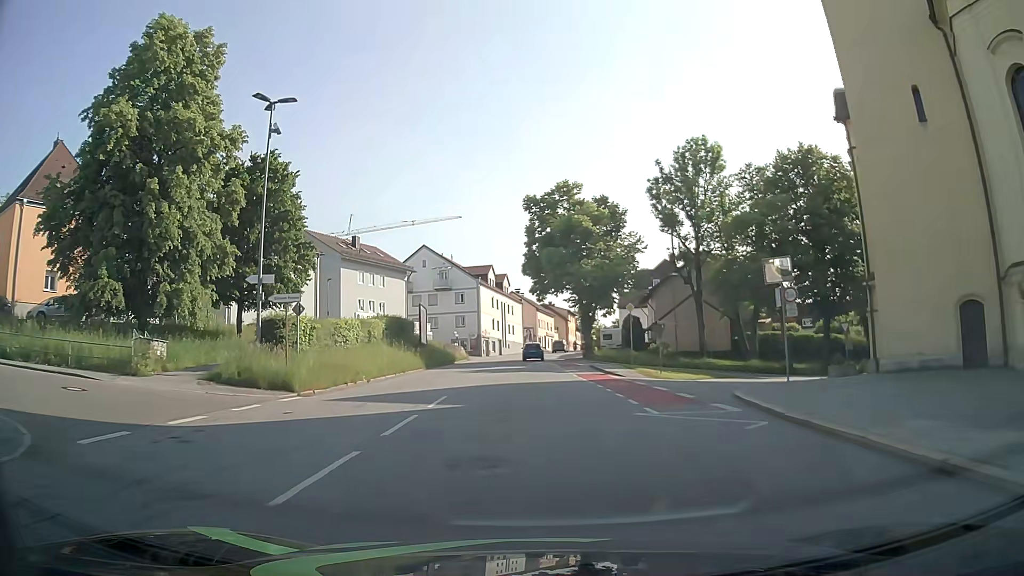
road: tertiary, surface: asphalt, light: Day
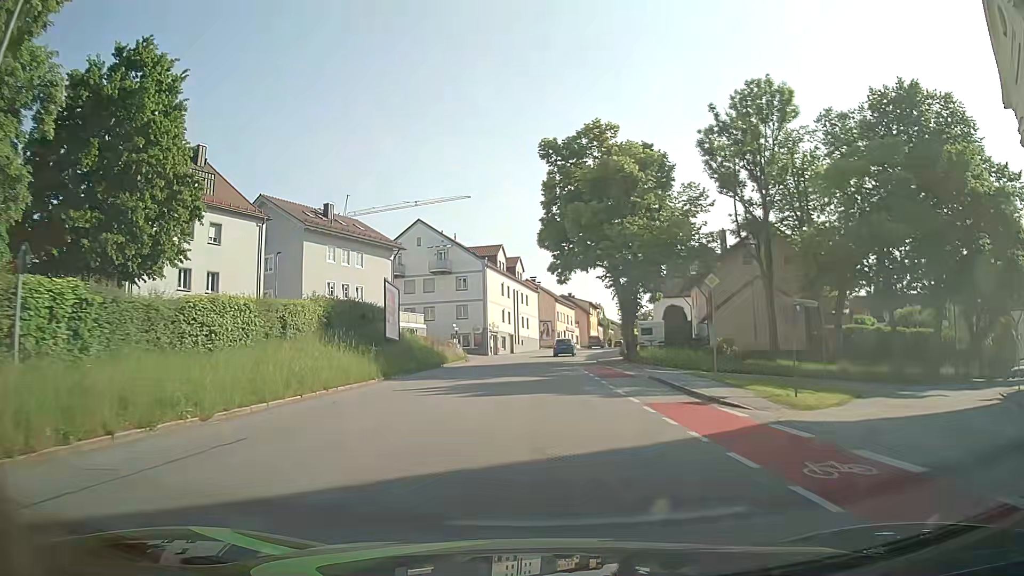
(-0.1, +15.6) m; -1°
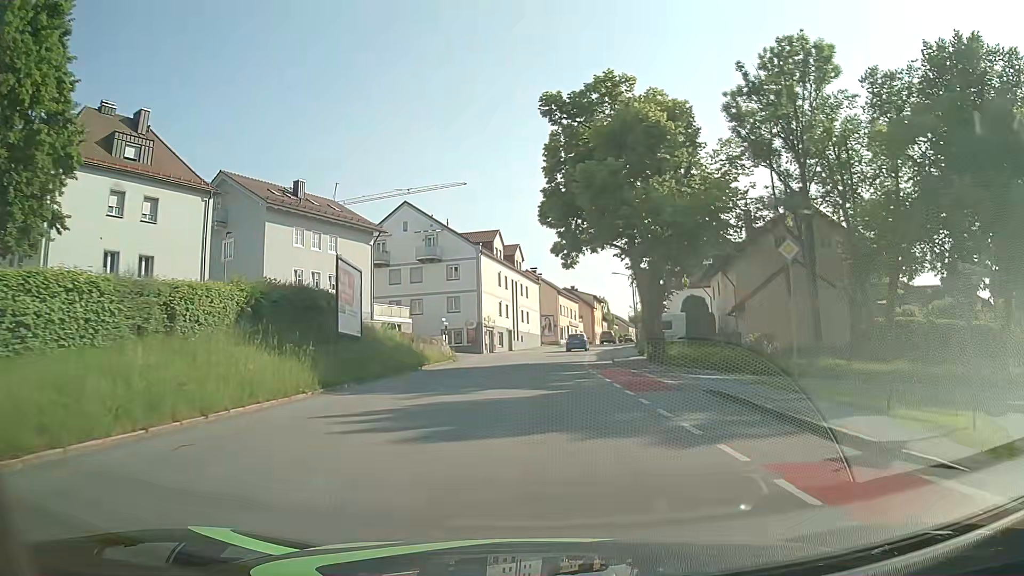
(0.0, +7.8) m; 0°
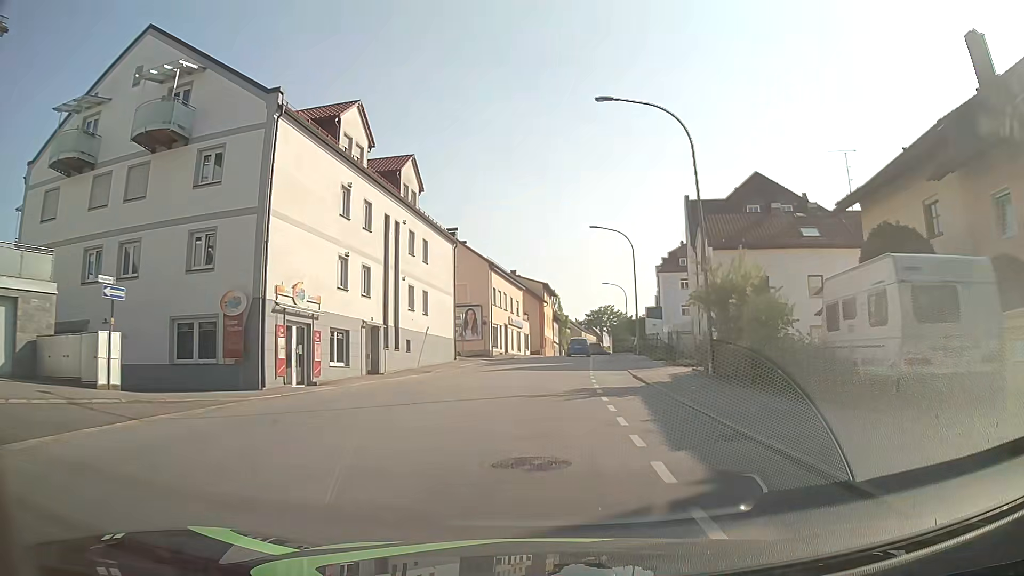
(+1.5, +39.1) m; +6°
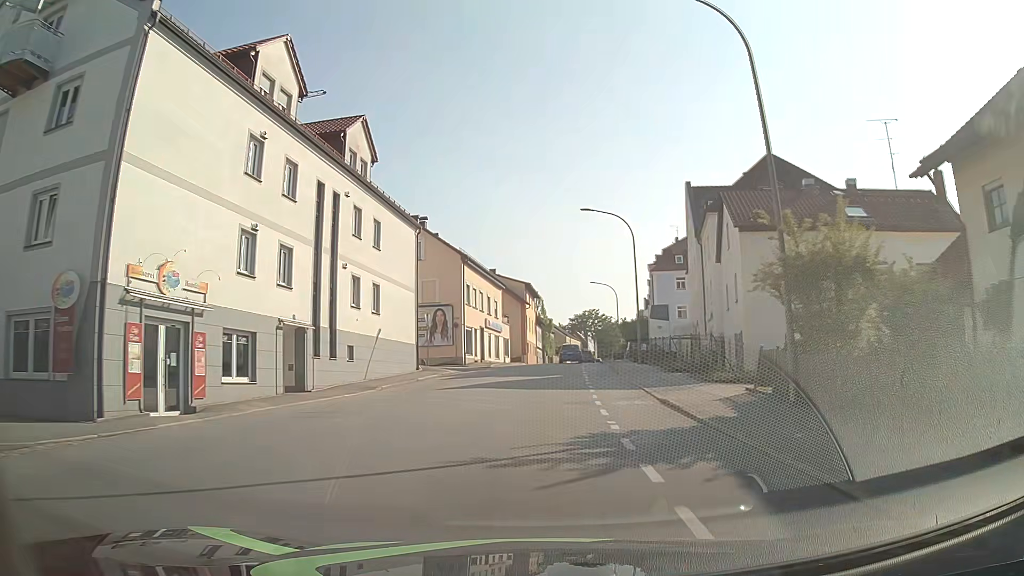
(+0.1, +7.8) m; +1°
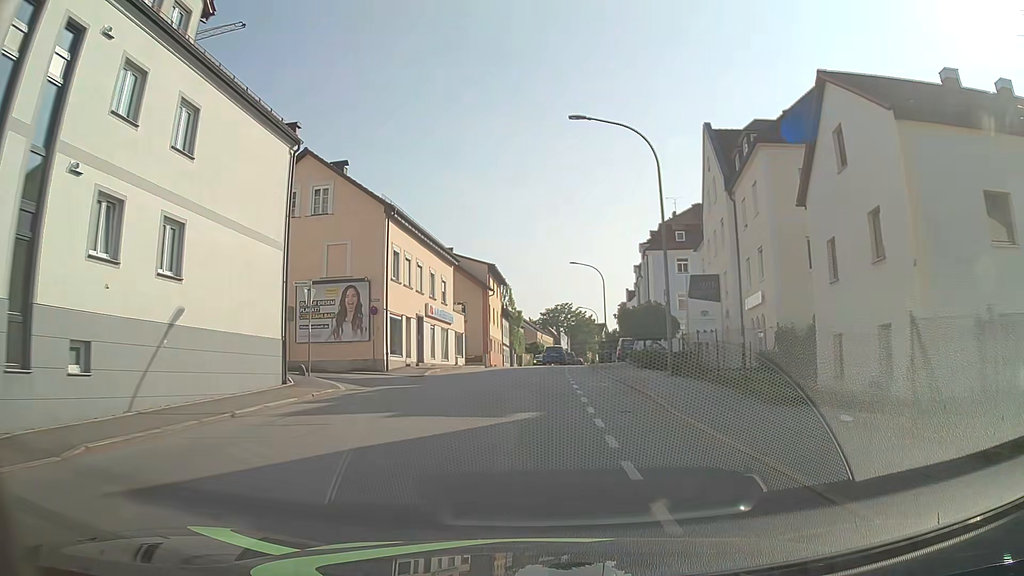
(+0.4, +15.6) m; +3°
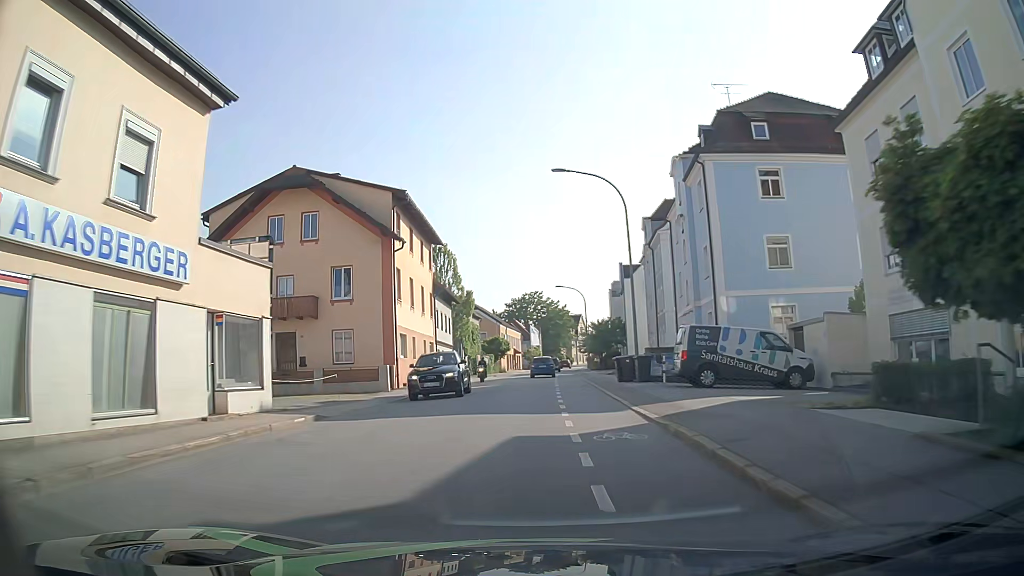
(+0.7, +31.2) m; +3°
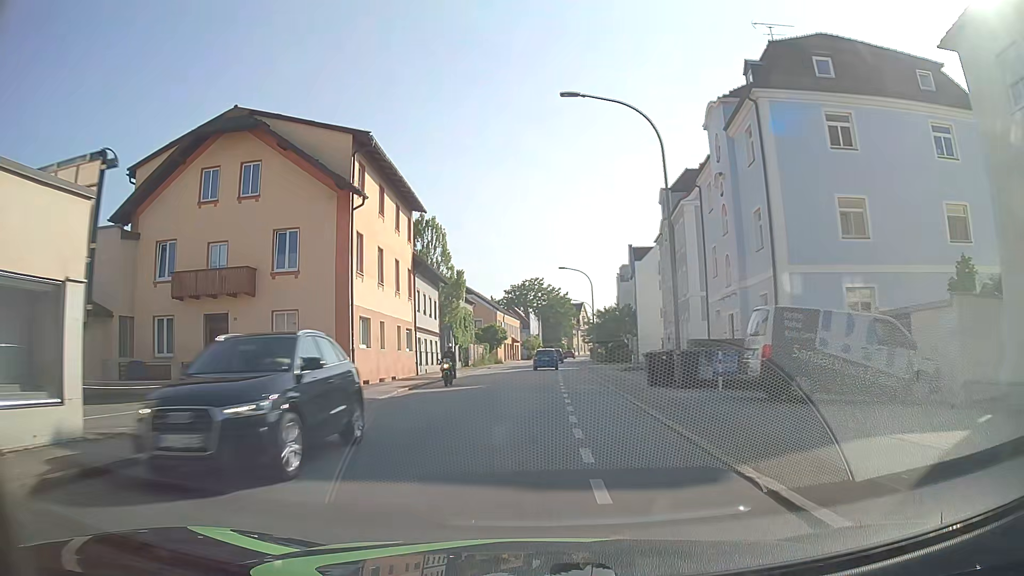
(-0.1, +7.8) m; -1°
(0, +10) (0, +20) (0, +30) (0, +40) (0, +50) (+1, +60) (+1, +70) (+2, +80) (+2, +90) (+3, +100) m
